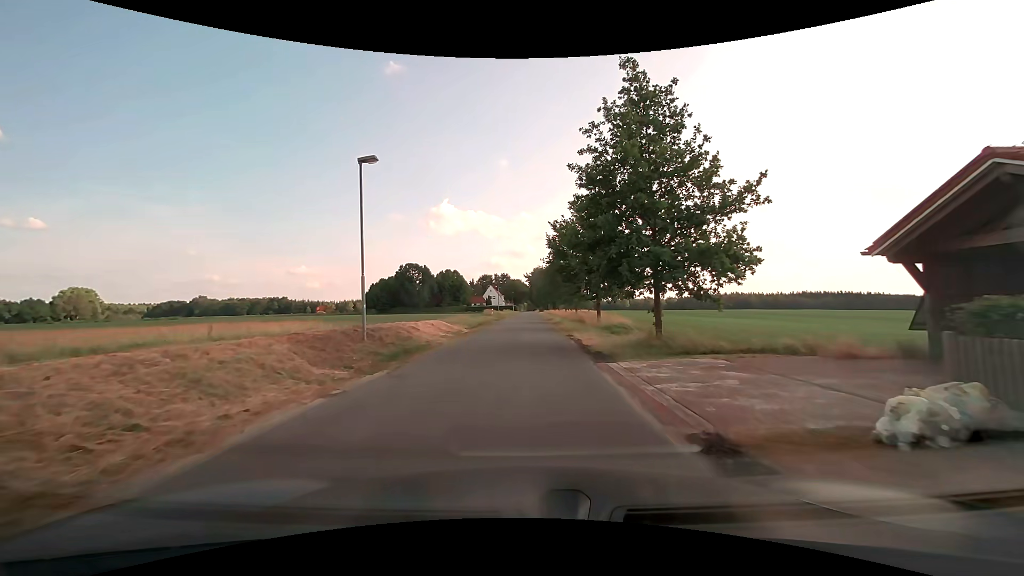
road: unclassified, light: Day
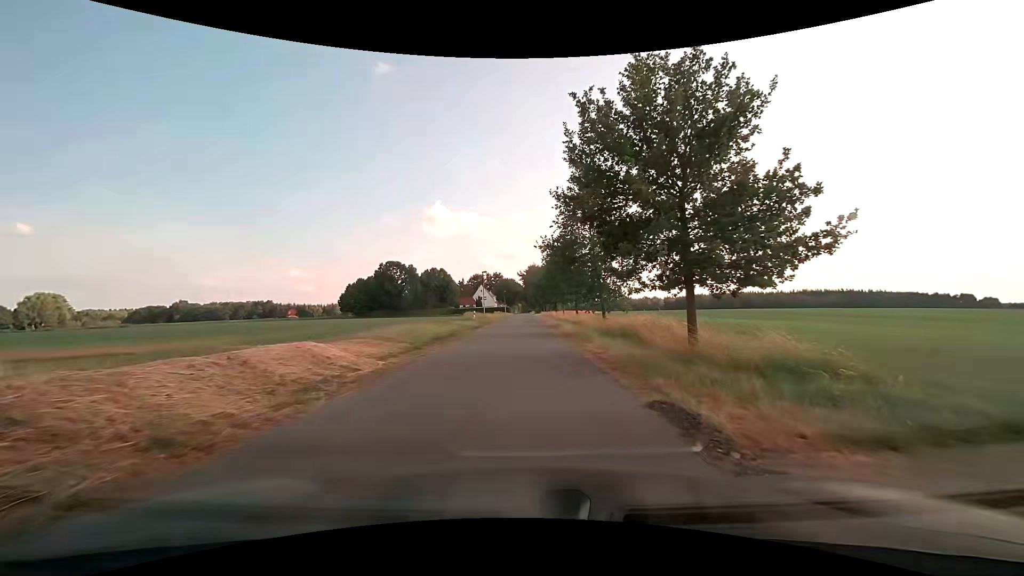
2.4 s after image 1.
(+0.1, +18.0) m; 0°
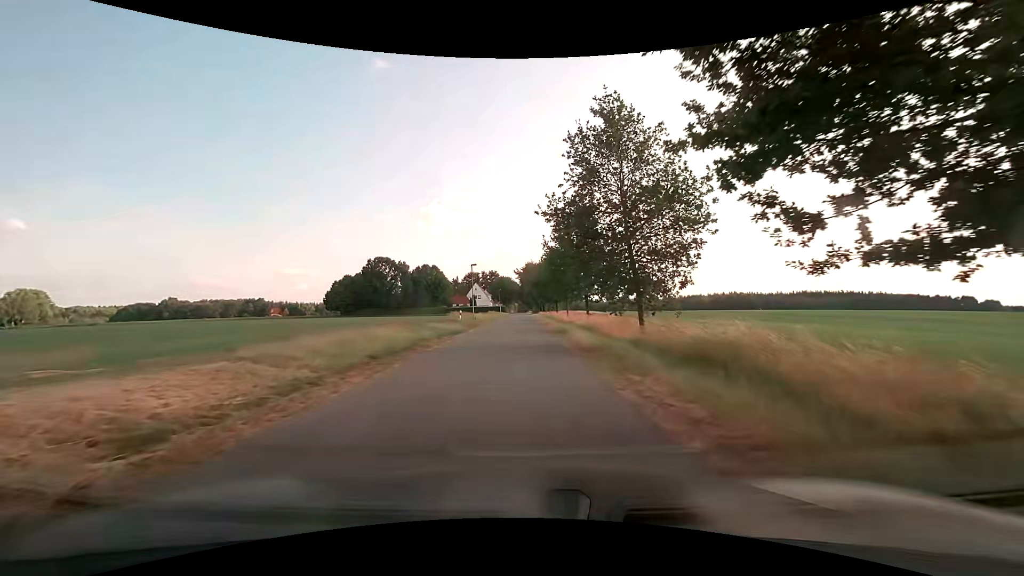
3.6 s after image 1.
(+0.2, +9.0) m; +1°
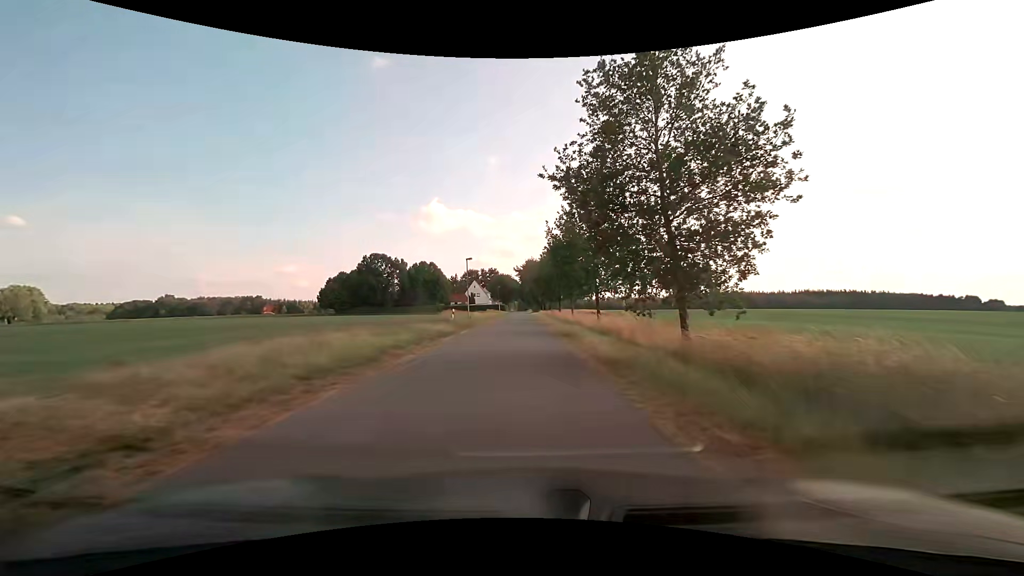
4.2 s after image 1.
(0.0, +4.5) m; -1°
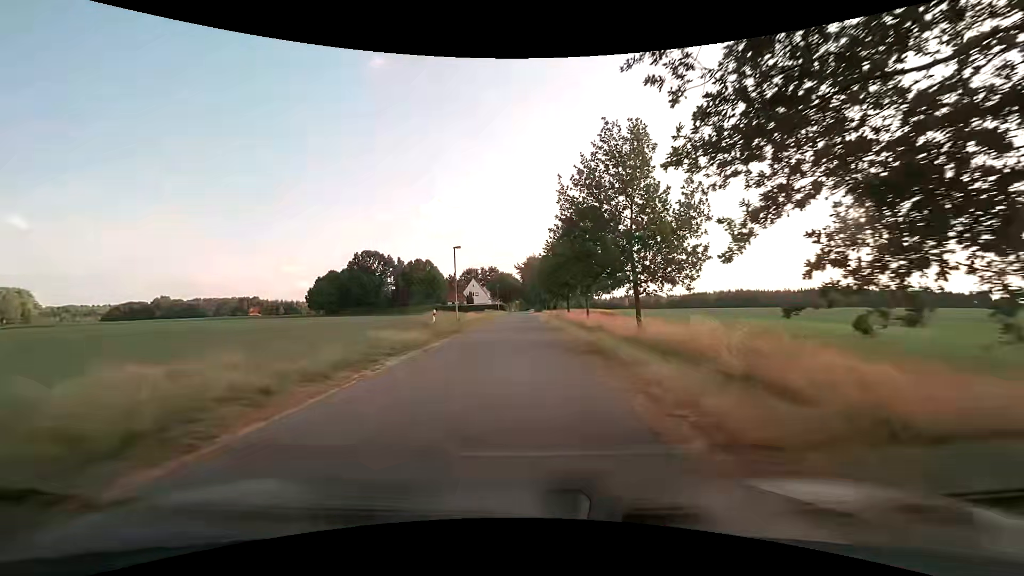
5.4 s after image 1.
(+0.1, +9.0) m; +1°
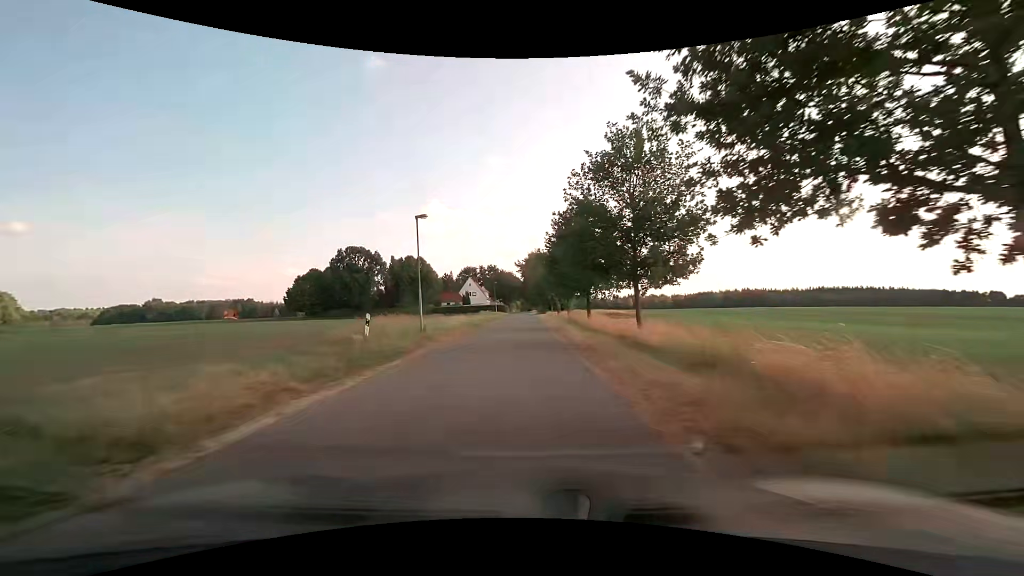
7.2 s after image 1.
(0.0, +13.5) m; 0°
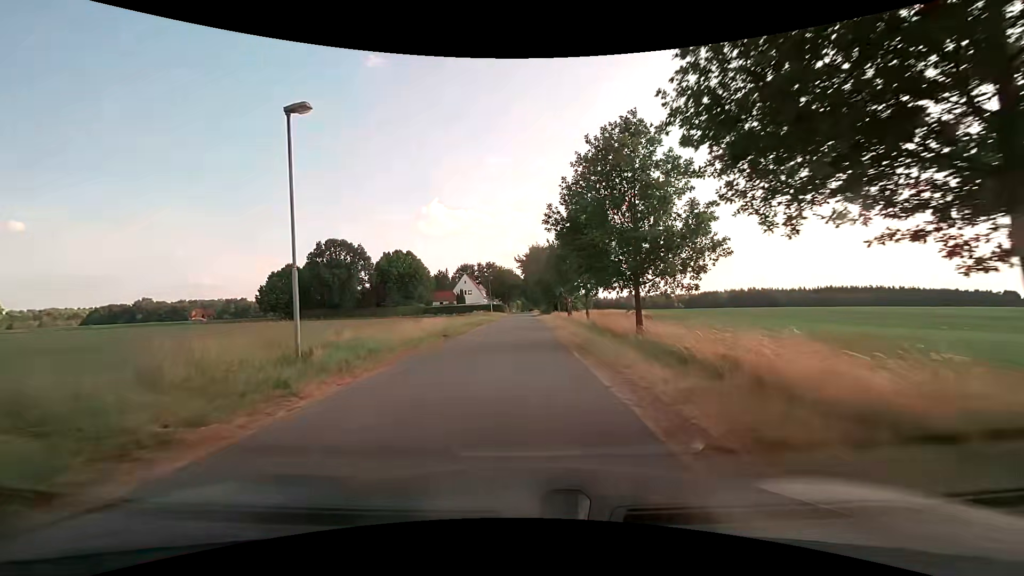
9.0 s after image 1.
(0.0, +13.5) m; 0°
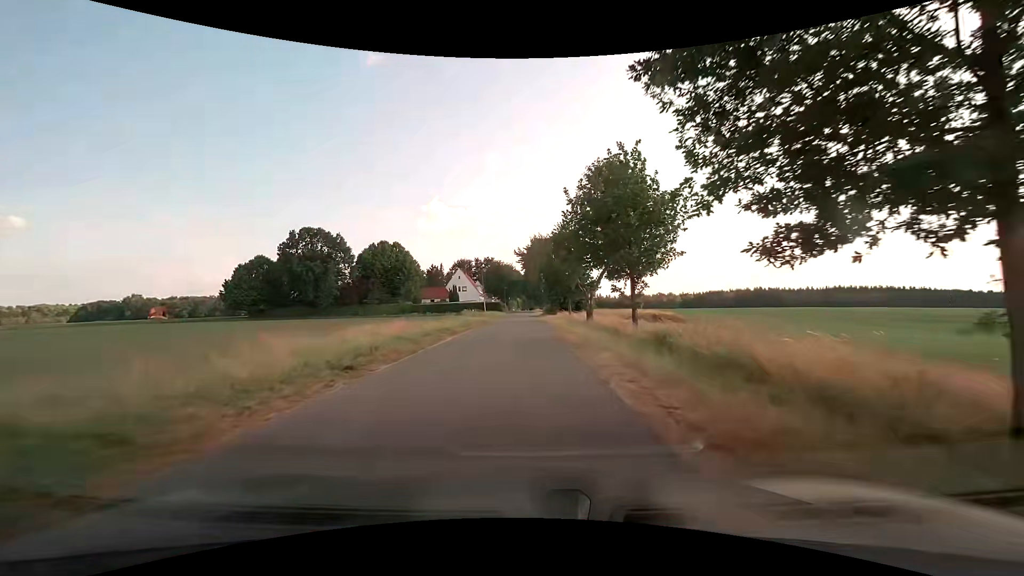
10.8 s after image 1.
(0.0, +13.5) m; 0°
(0, +10) (0, +20) (0, +30) (0, +40) (0, +50) (0, +60) (0, +70) (0, +80) (0, +90) (0, +100) m
